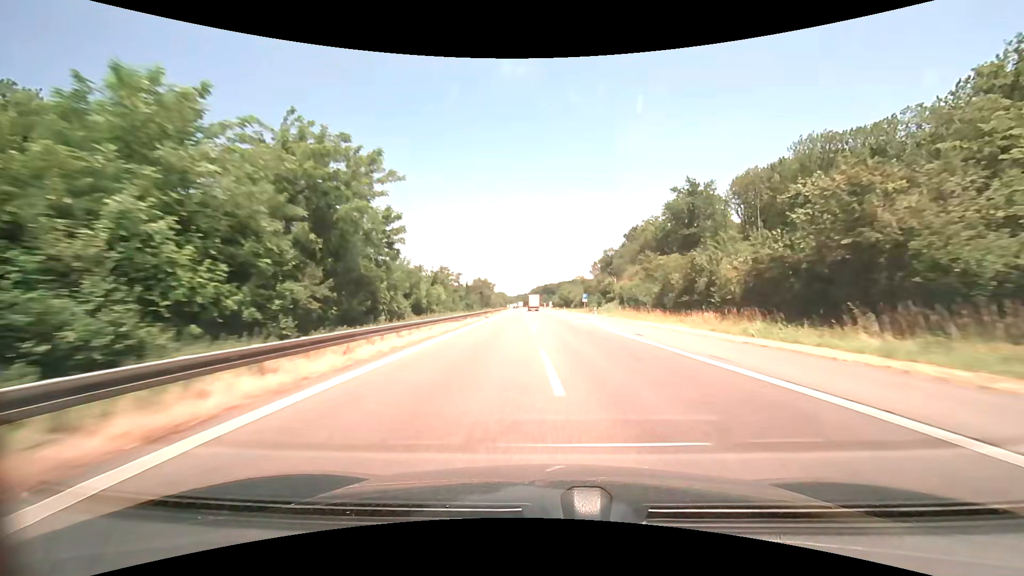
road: motorway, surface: asphalt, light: Day
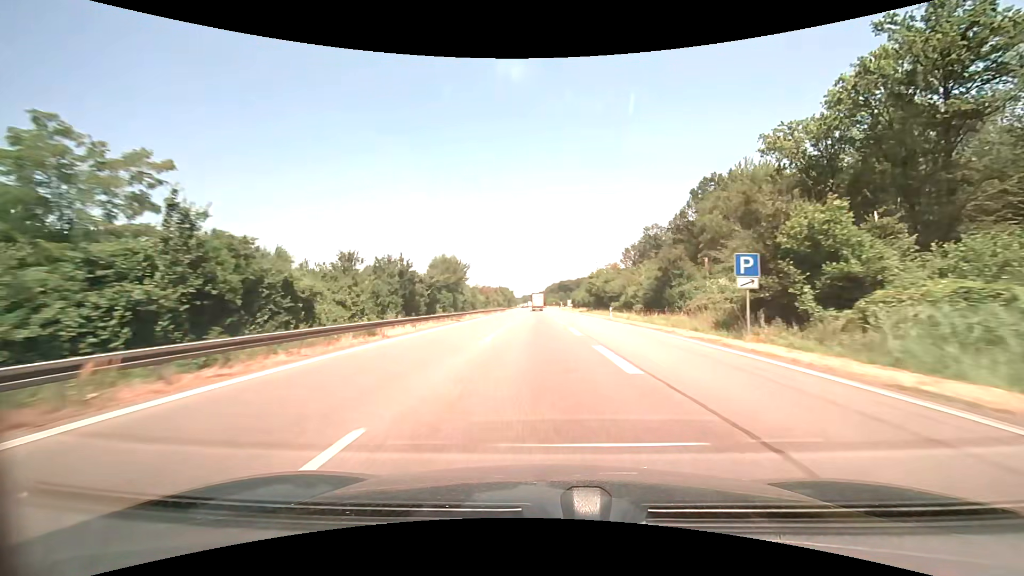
(+0.1, +62.0) m; -2°
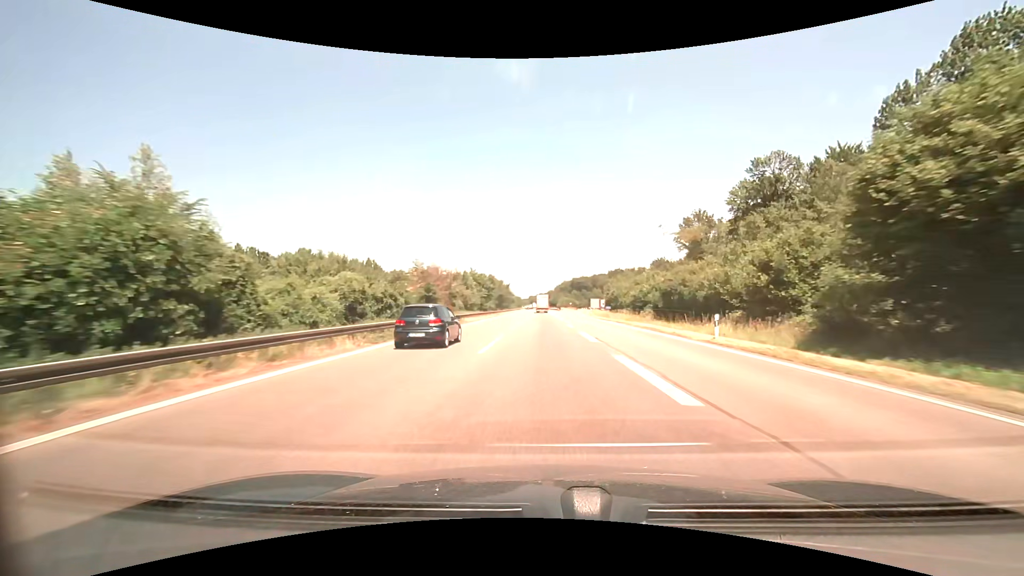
(-1.6, +74.6) m; -1°
